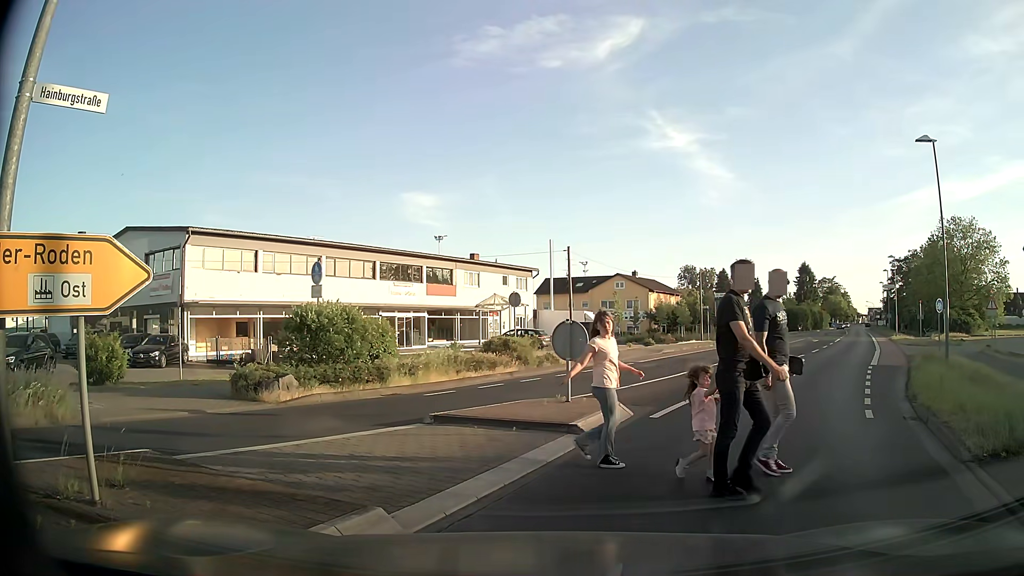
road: tertiary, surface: asphalt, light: Day
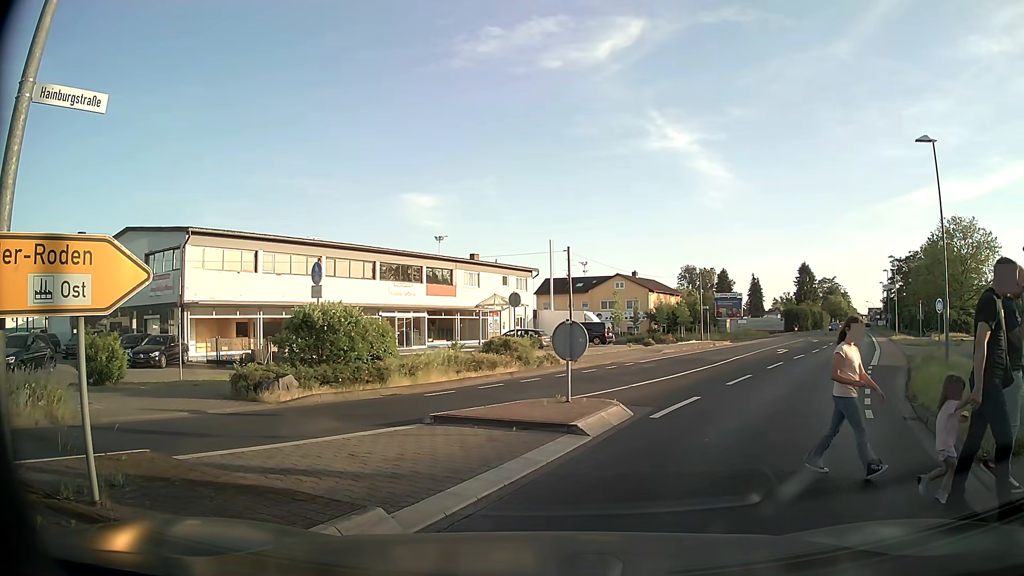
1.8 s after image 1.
(0.0, +0.1) m; 0°
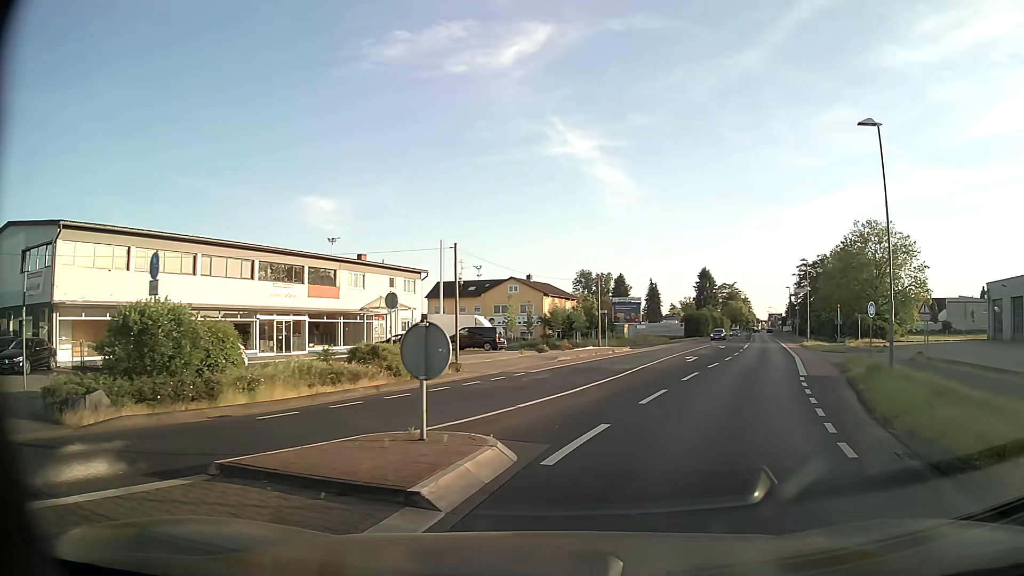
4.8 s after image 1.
(+0.4, +3.5) m; +12°
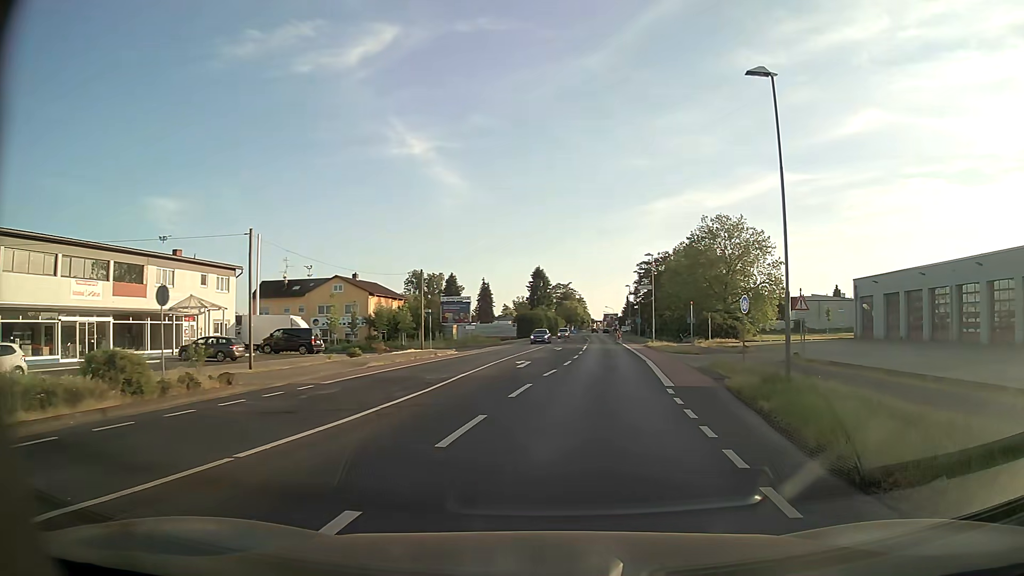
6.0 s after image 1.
(+0.7, +5.0) m; +16°
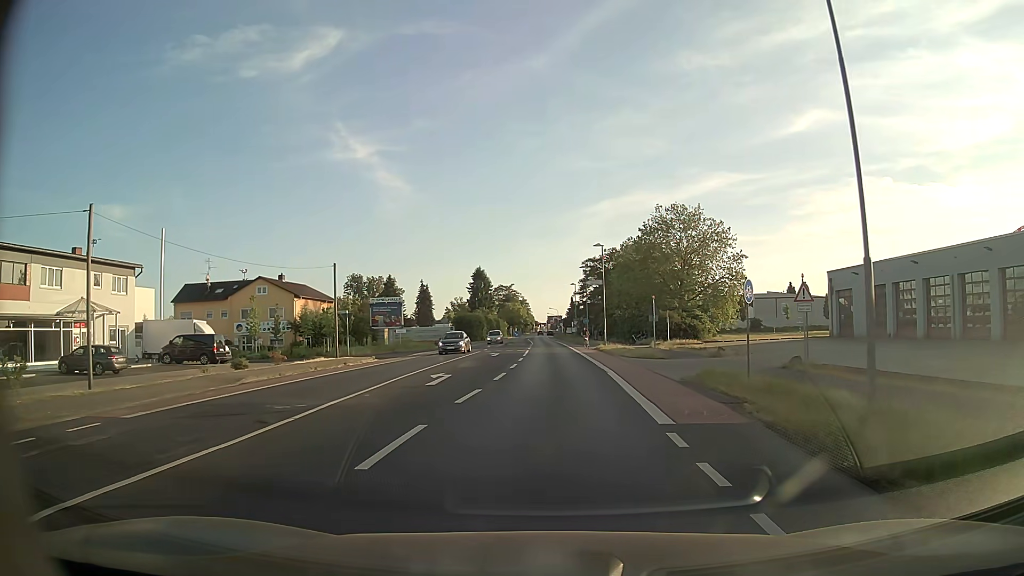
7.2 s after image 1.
(+0.3, +7.5) m; +3°
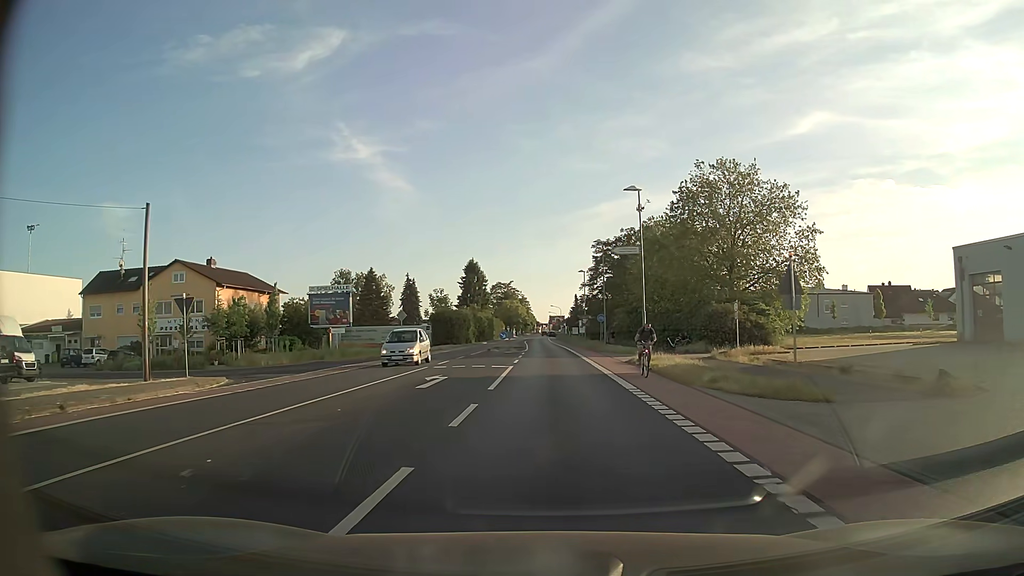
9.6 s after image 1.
(+0.3, +21.4) m; 0°
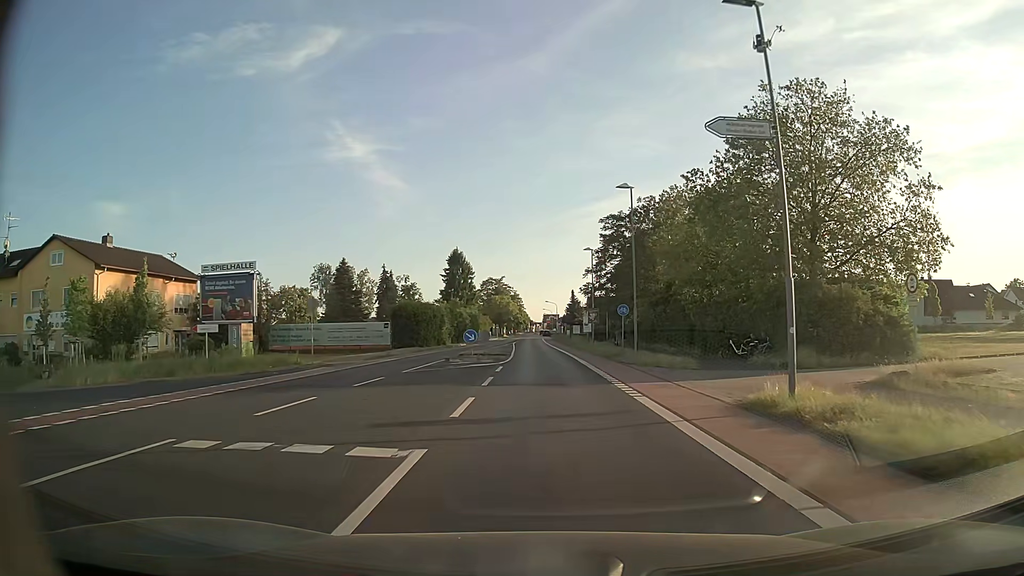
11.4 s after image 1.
(0.0, +18.9) m; 0°
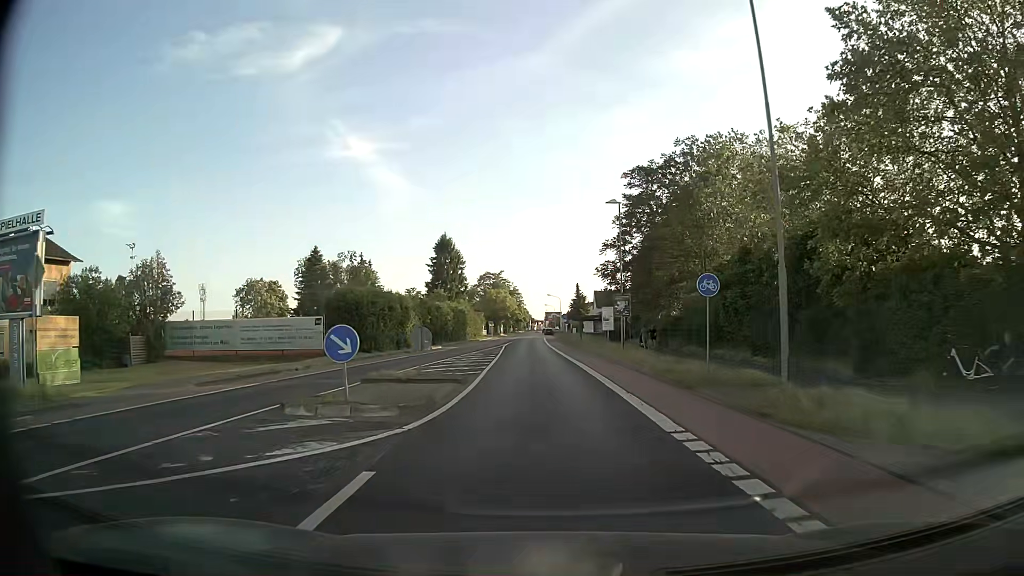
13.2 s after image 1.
(+0.1, +19.2) m; 0°
(0, +10) (0, +20) (-1, +30) (-1, +40) (-1, +50) (-1, +60) (-1, +70) (-2, +80) (-2, +90) (-2, +100) m
